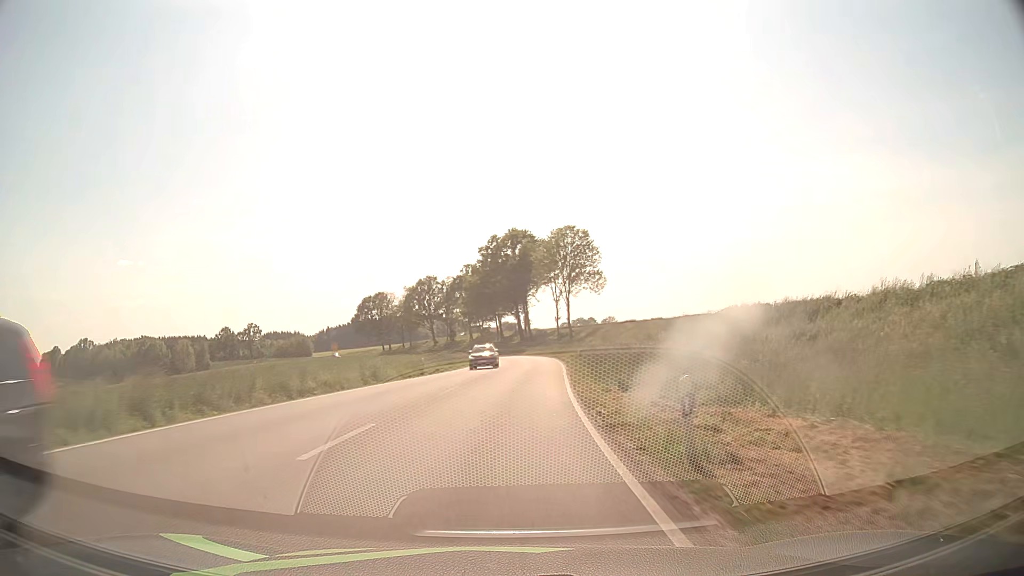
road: secondary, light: Day
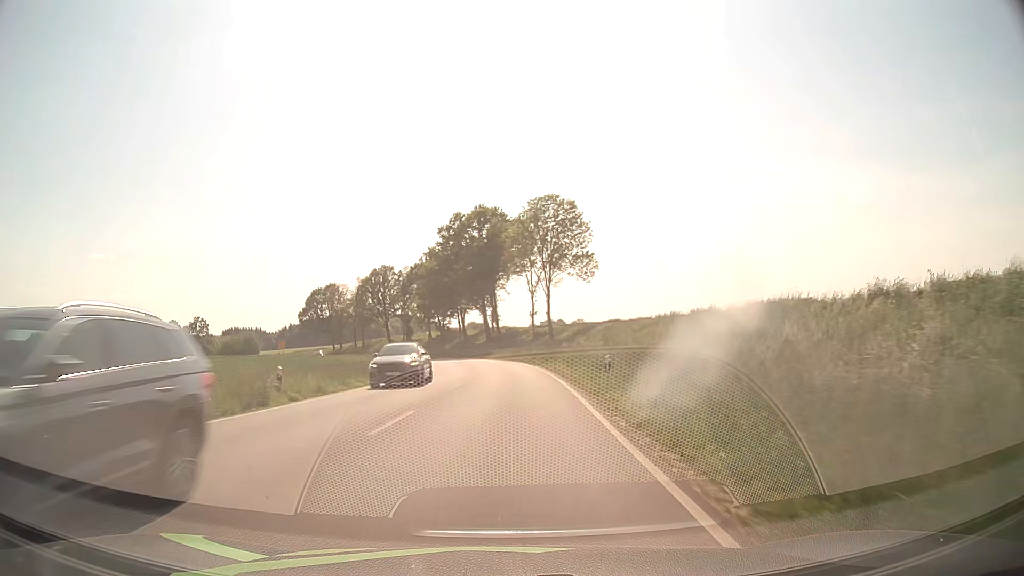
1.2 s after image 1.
(+0.5, +21.8) m; +3°
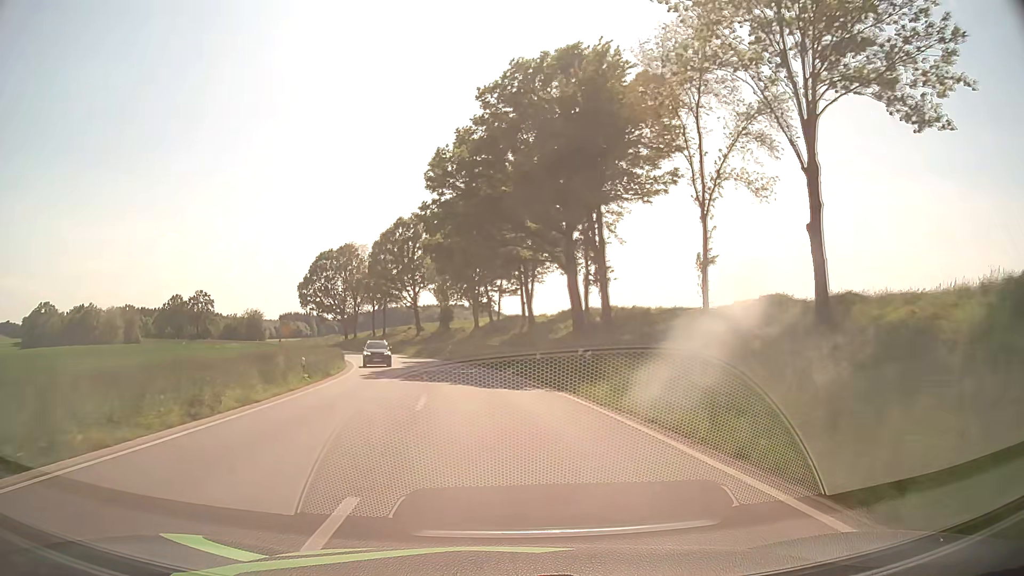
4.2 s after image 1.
(-1.3, +57.3) m; -6°
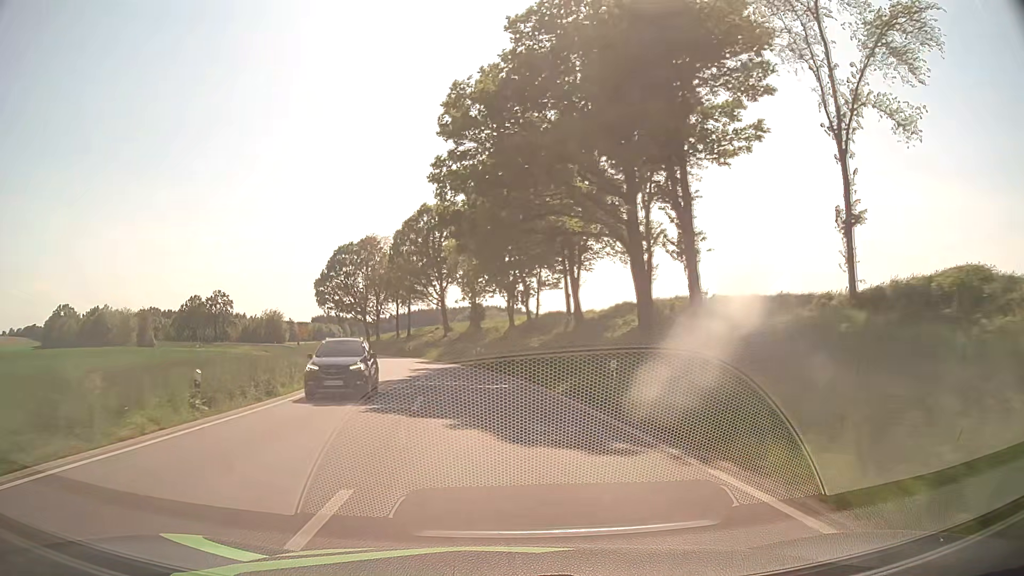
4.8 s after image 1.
(-0.3, +11.9) m; -3°
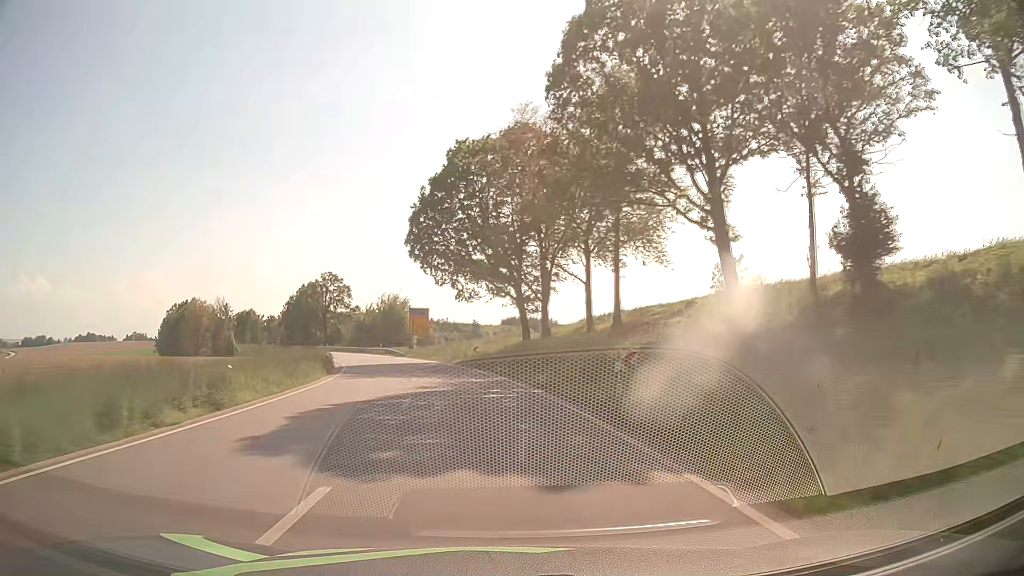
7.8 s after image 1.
(-9.1, +60.5) m; -17°
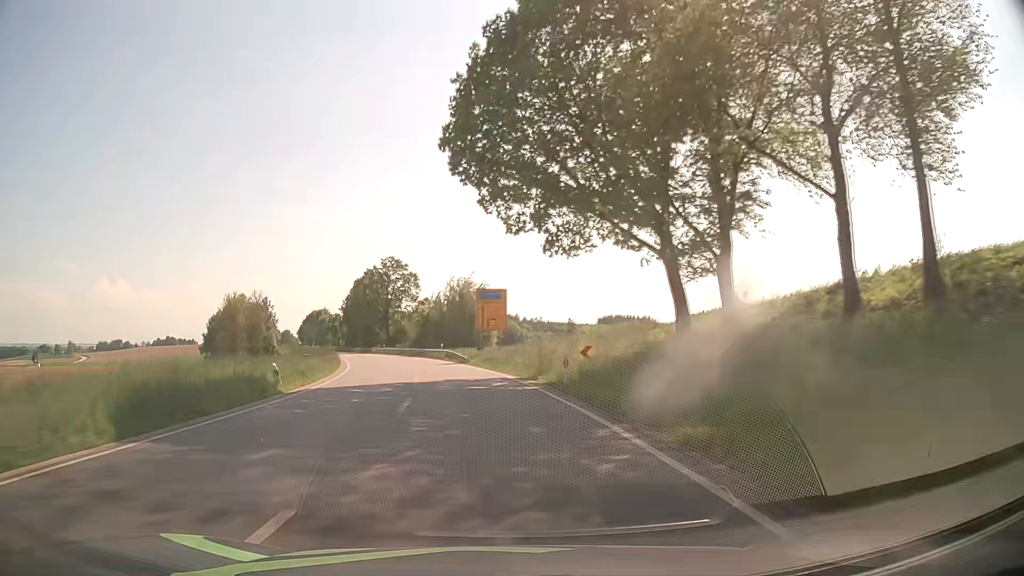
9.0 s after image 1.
(-1.6, +25.5) m; -7°
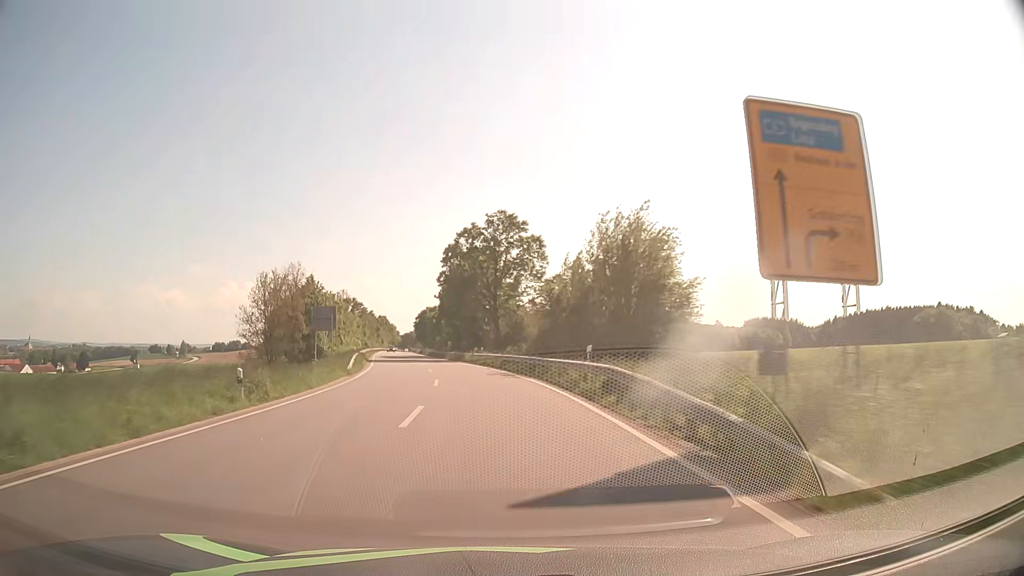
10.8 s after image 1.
(-4.2, +38.9) m; -12°
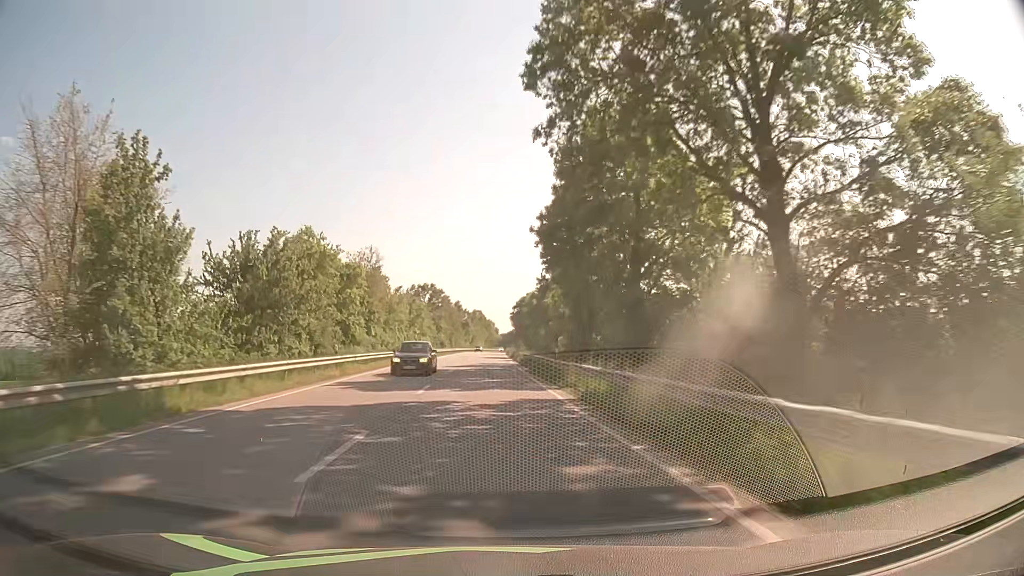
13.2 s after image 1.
(-5.5, +53.5) m; -9°
(0, +10) (0, +20) (-1, +30) (-1, +40) (-1, +50) (-1, +60) (-2, +70) (-2, +80) (-2, +90) (-2, +100) m
